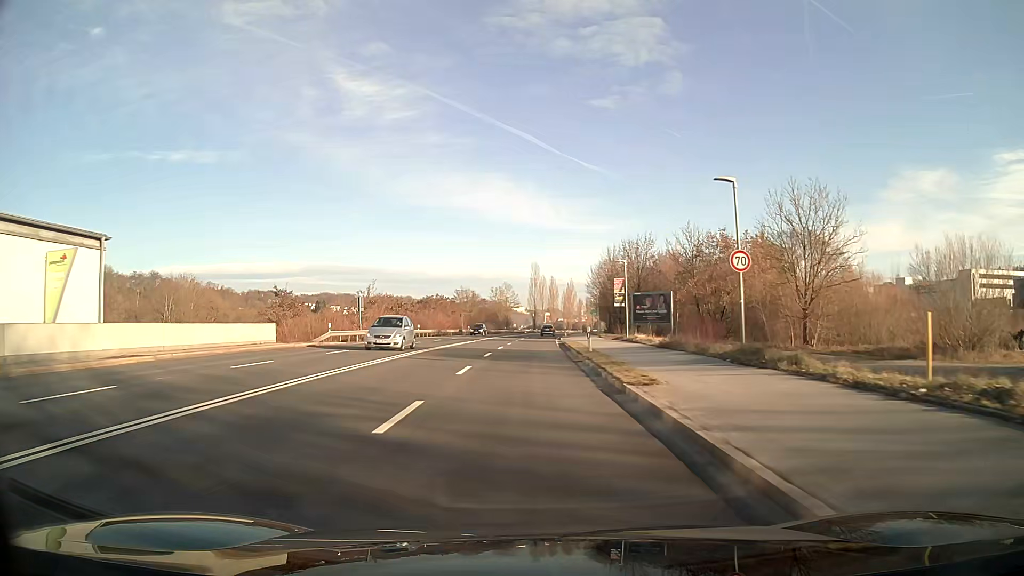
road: primary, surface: asphalt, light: Day
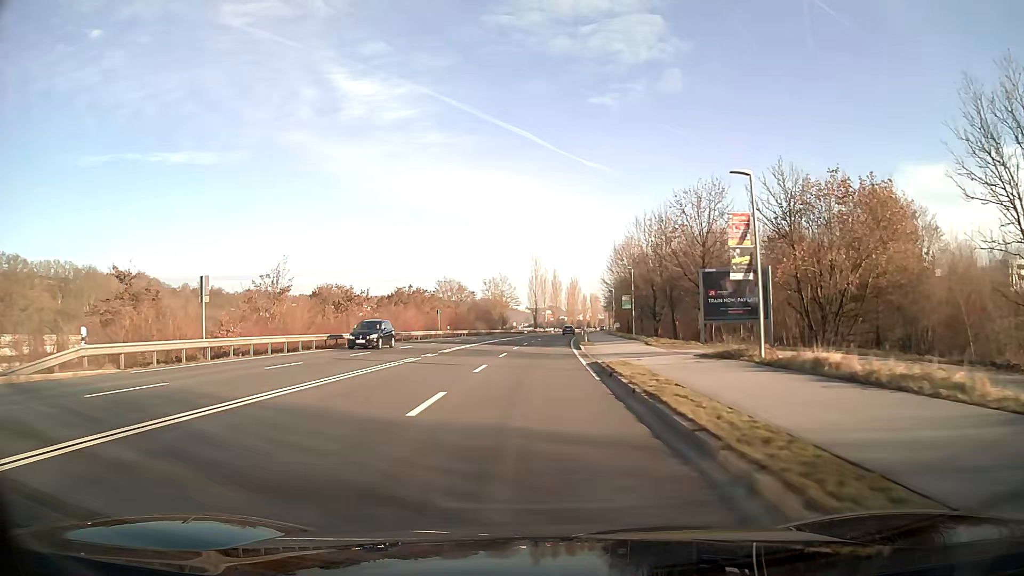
(0.0, +25.2) m; 0°
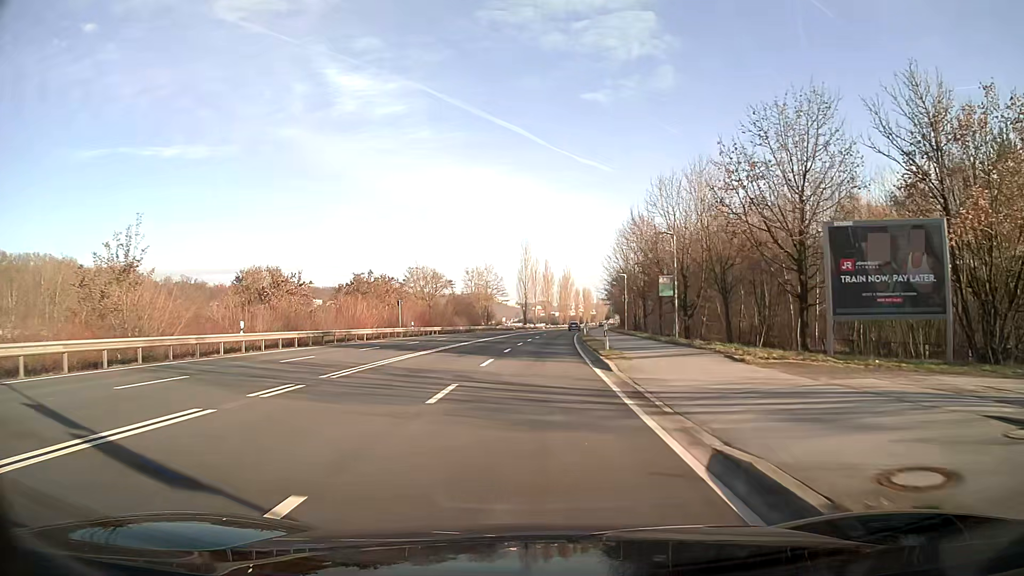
(+0.1, +17.0) m; +1°
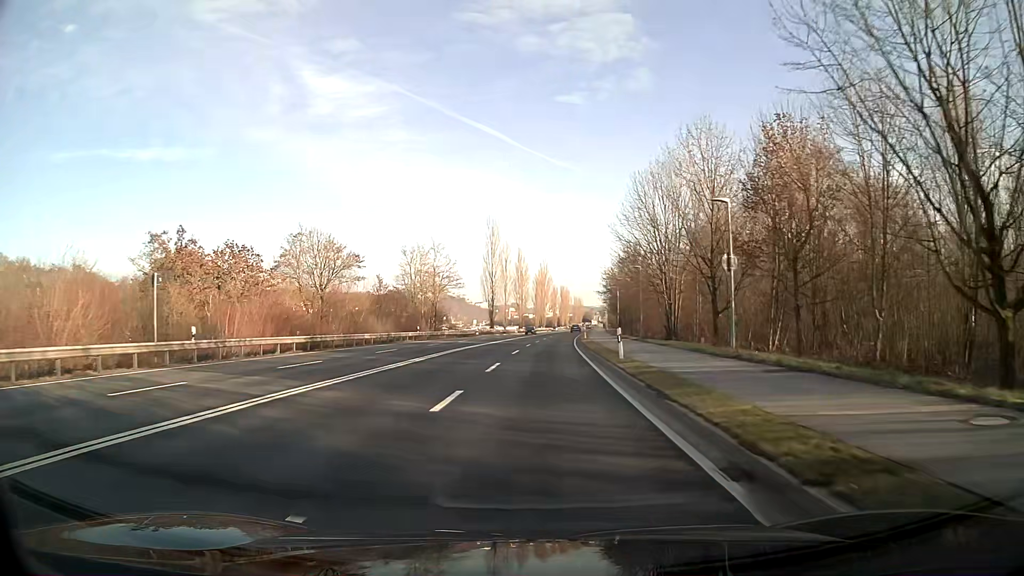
(+0.7, +36.7) m; +2°
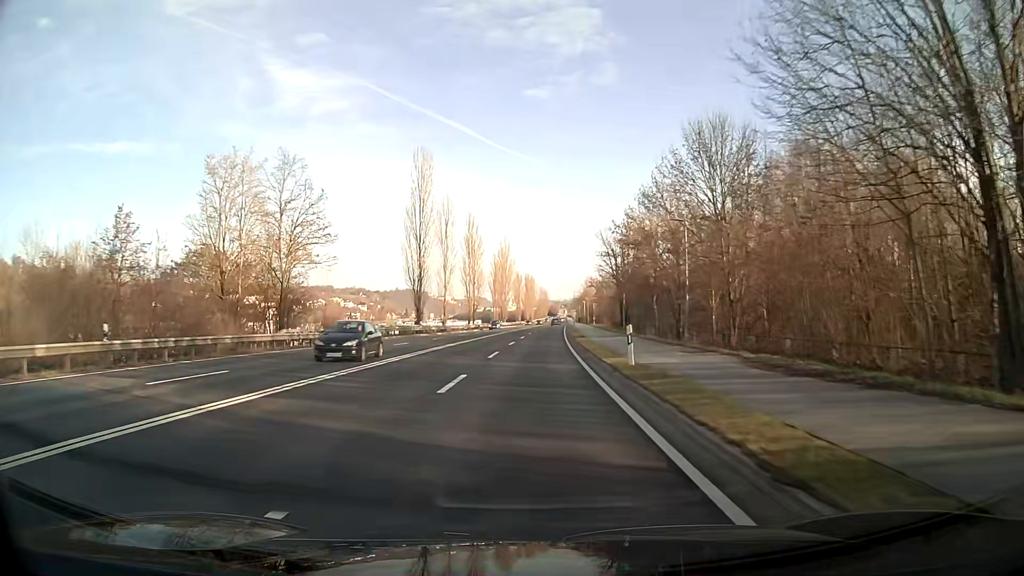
(+1.2, +43.2) m; +3°
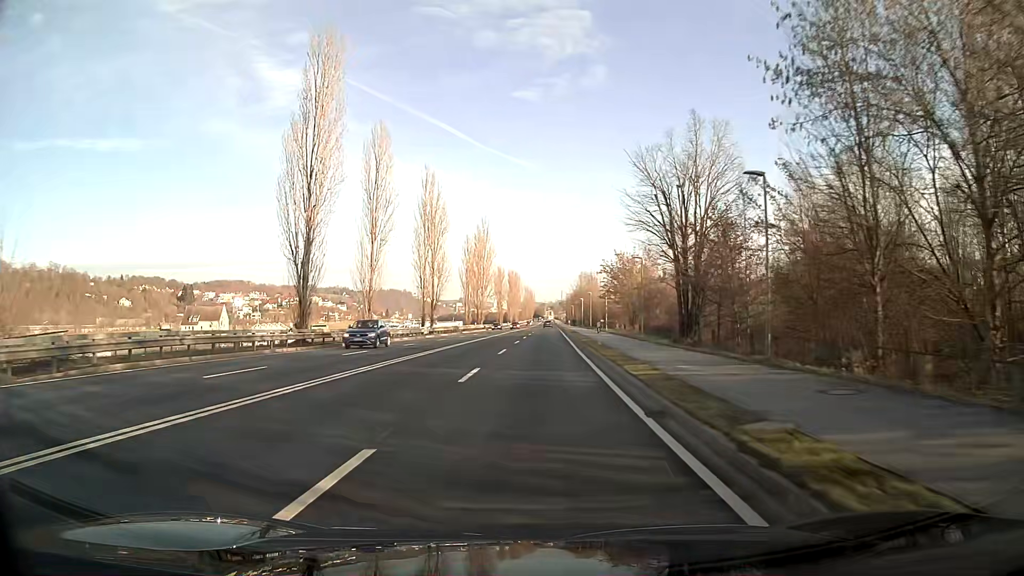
(+0.4, +33.6) m; +1°
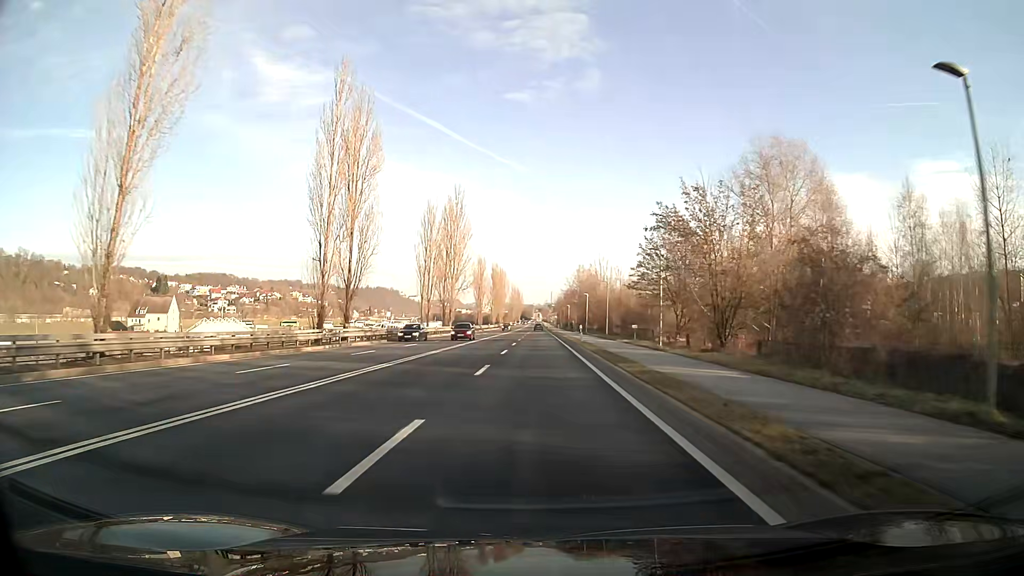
(+0.3, +33.7) m; +1°
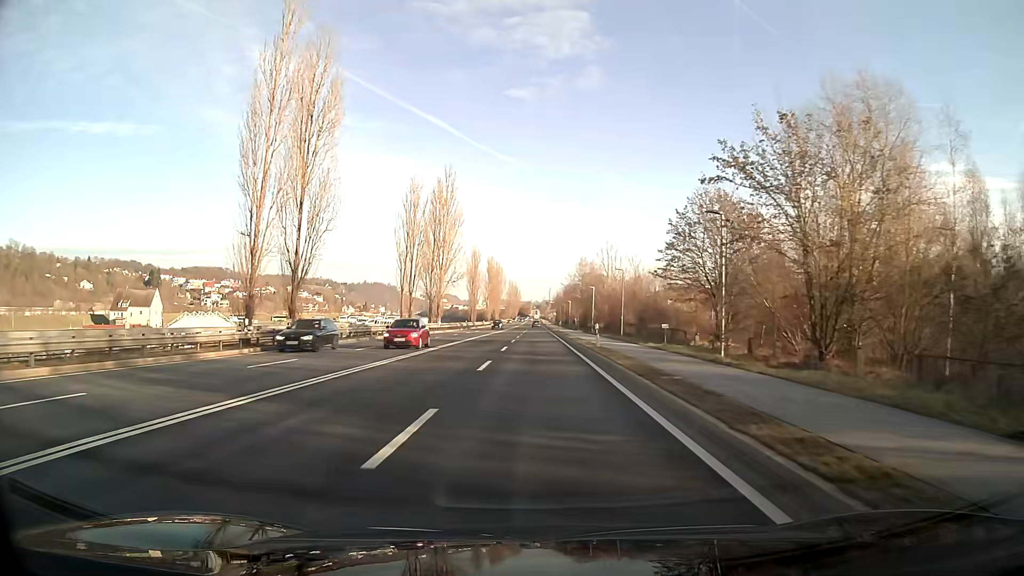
(0.0, +11.2) m; 0°
